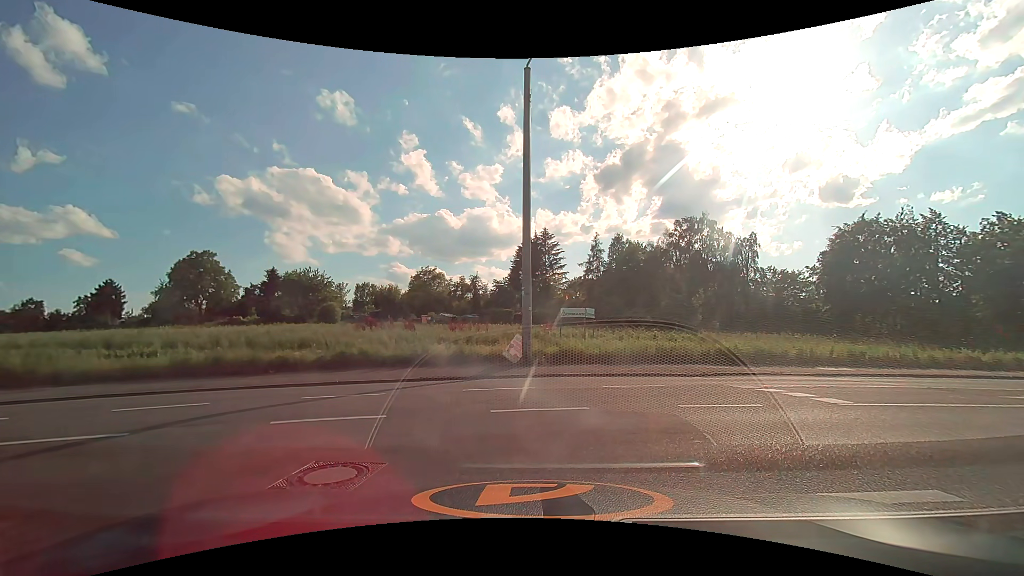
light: Day
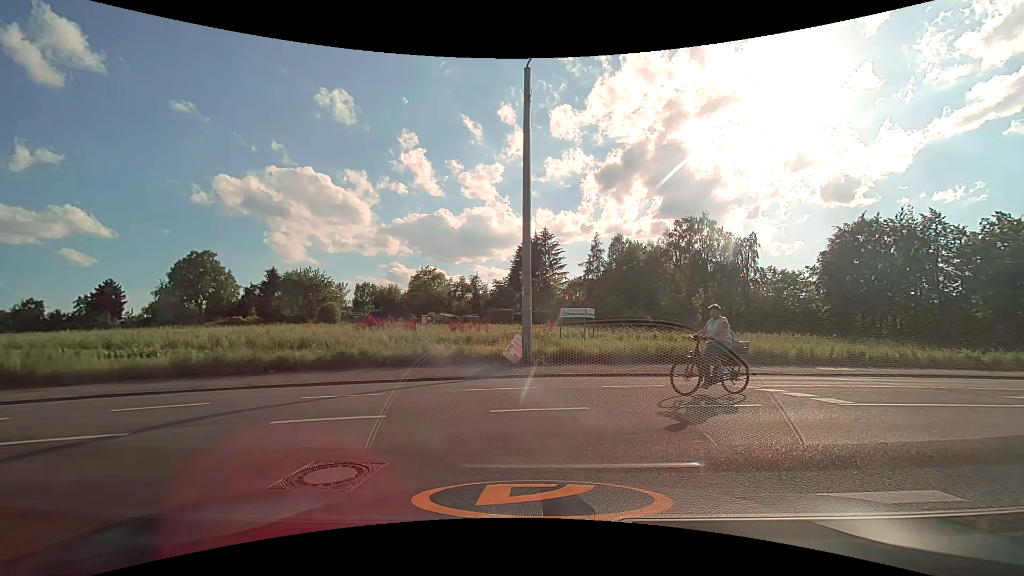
(0.0, 0.0) m; 0°
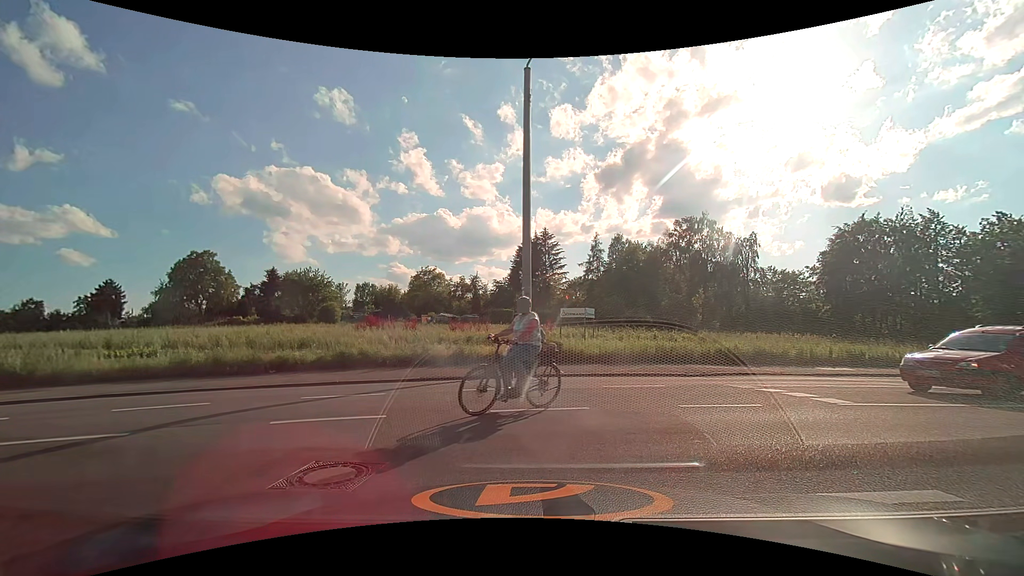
(0.0, 0.0) m; 0°
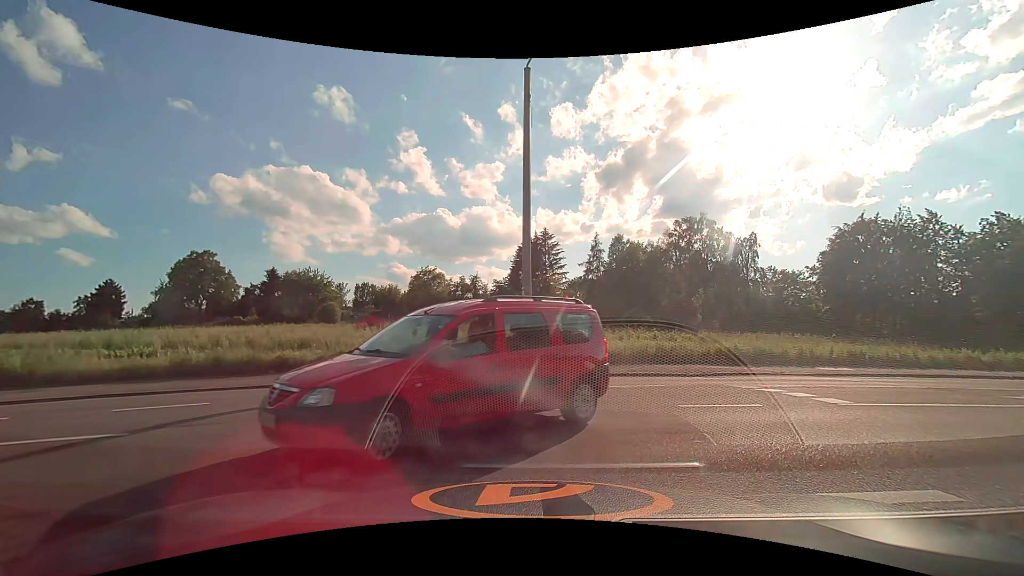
(0.0, 0.0) m; 0°
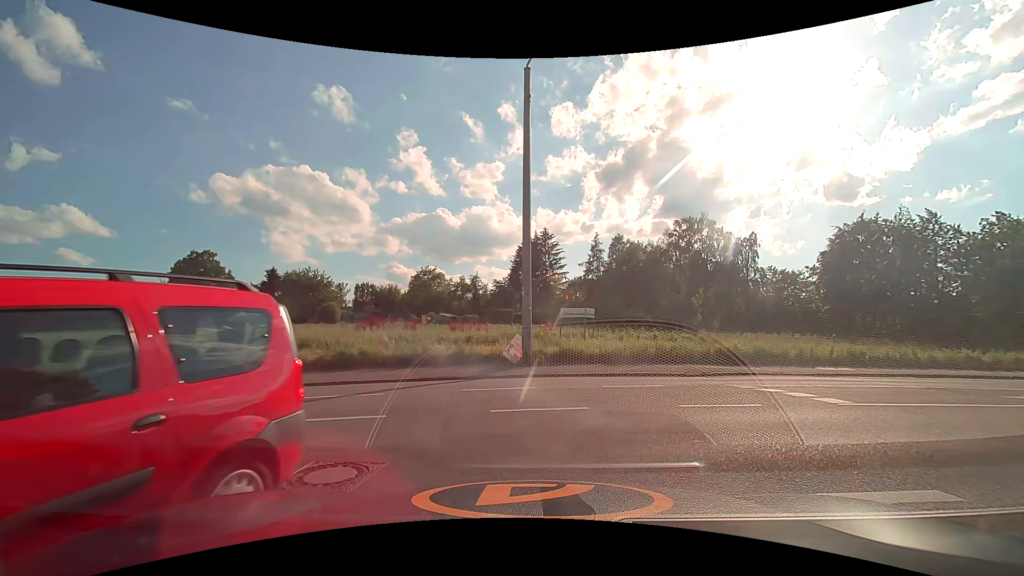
(0.0, 0.0) m; 0°
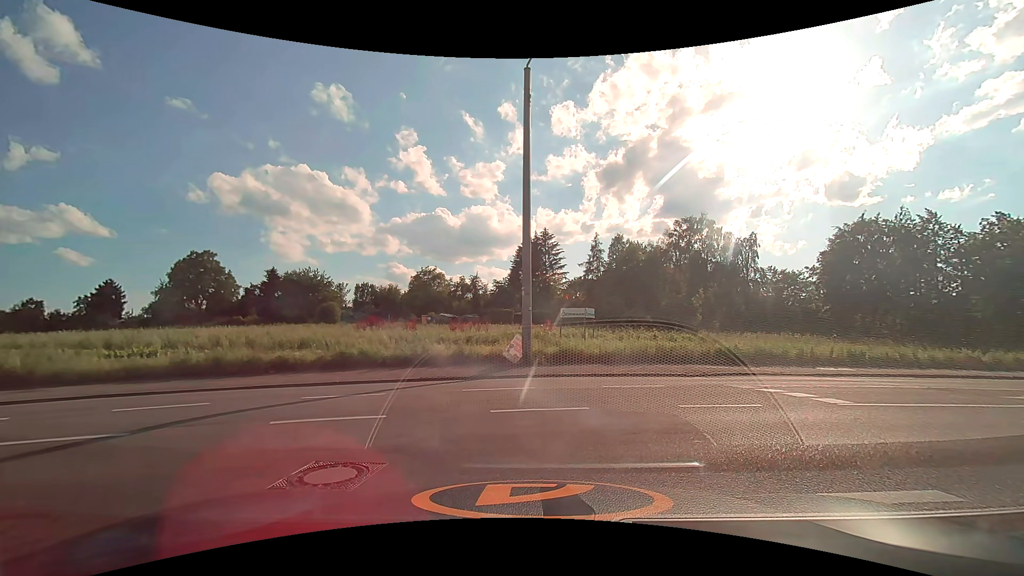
(0.0, 0.0) m; 0°
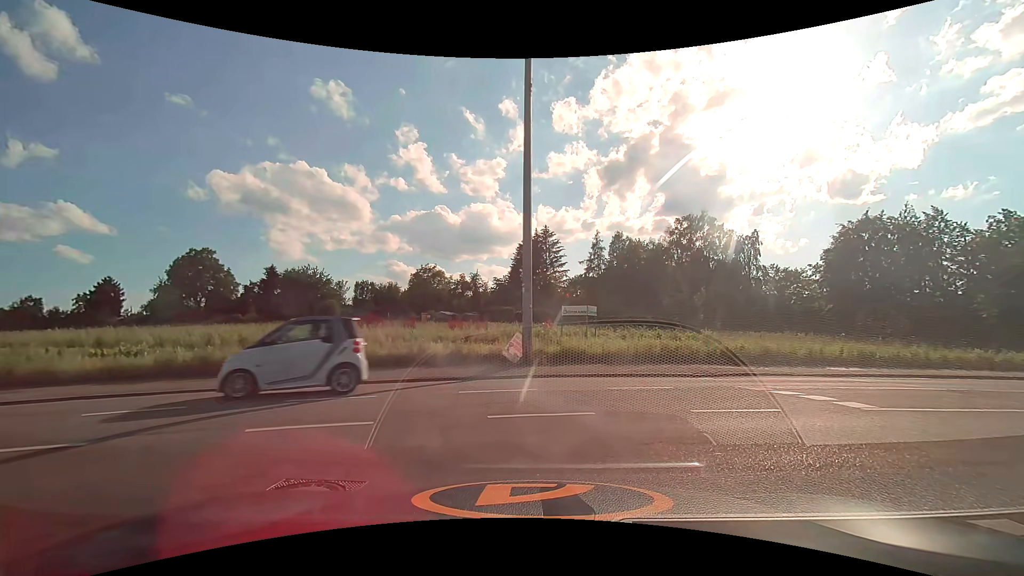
(0.0, +0.5) m; 0°
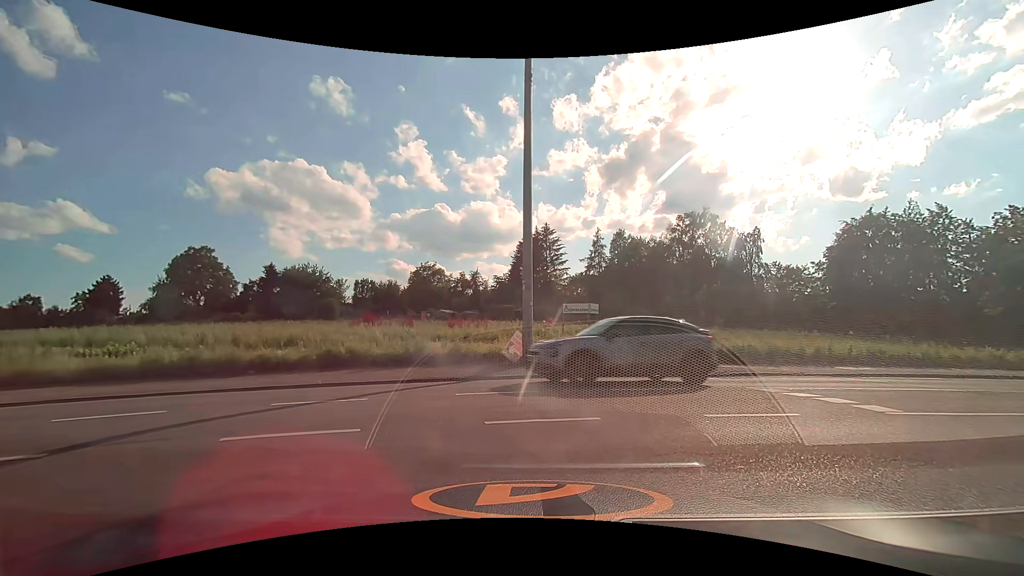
(0.0, +0.5) m; 0°
